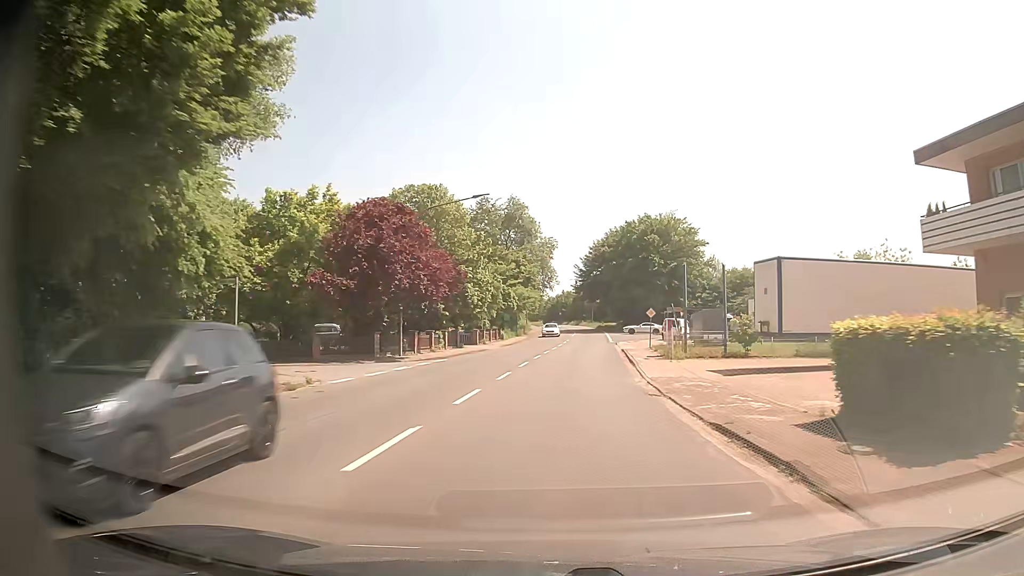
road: secondary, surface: asphalt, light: Day
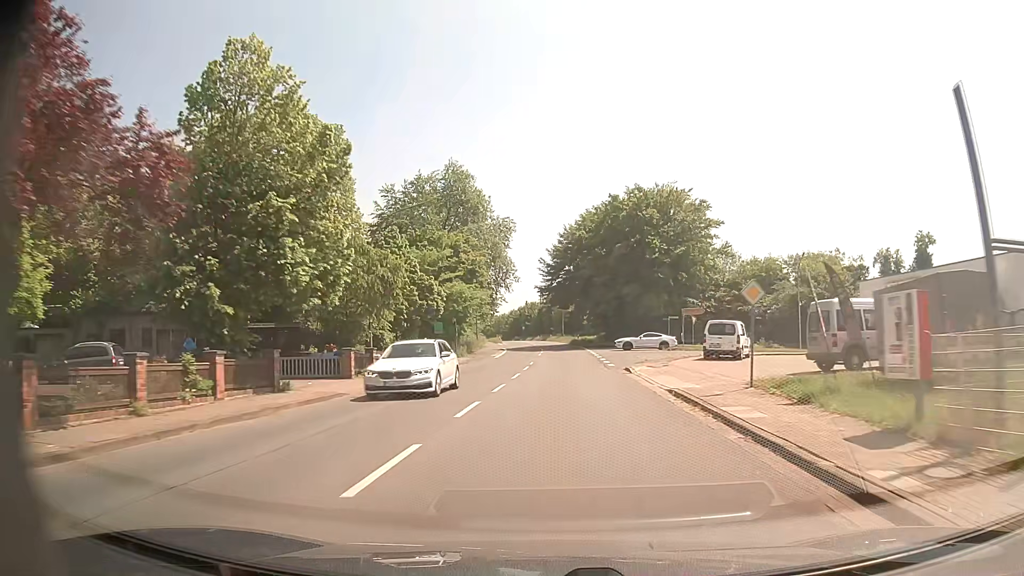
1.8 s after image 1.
(+0.9, +25.6) m; +3°
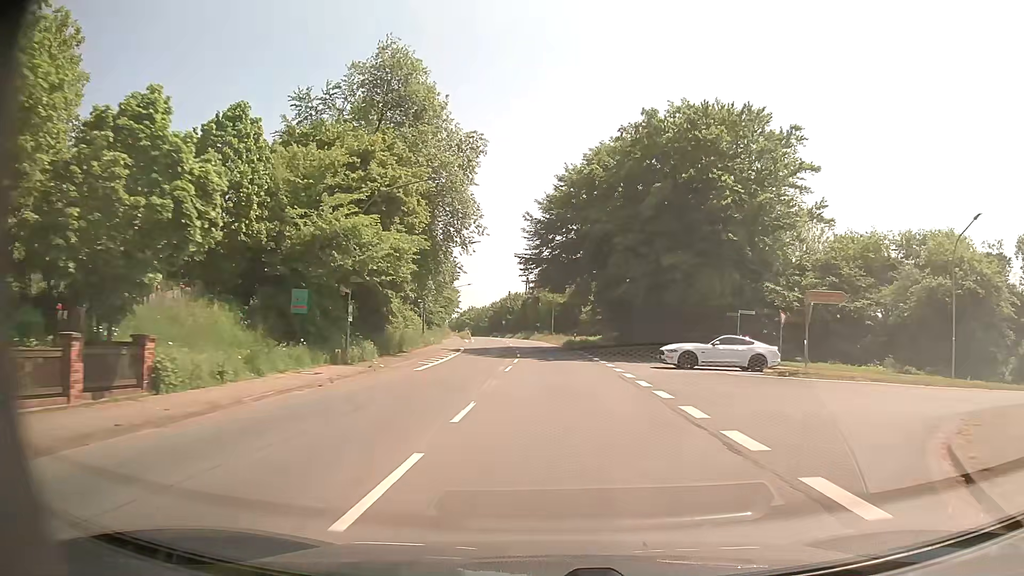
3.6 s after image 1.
(+0.3, +25.8) m; +1°
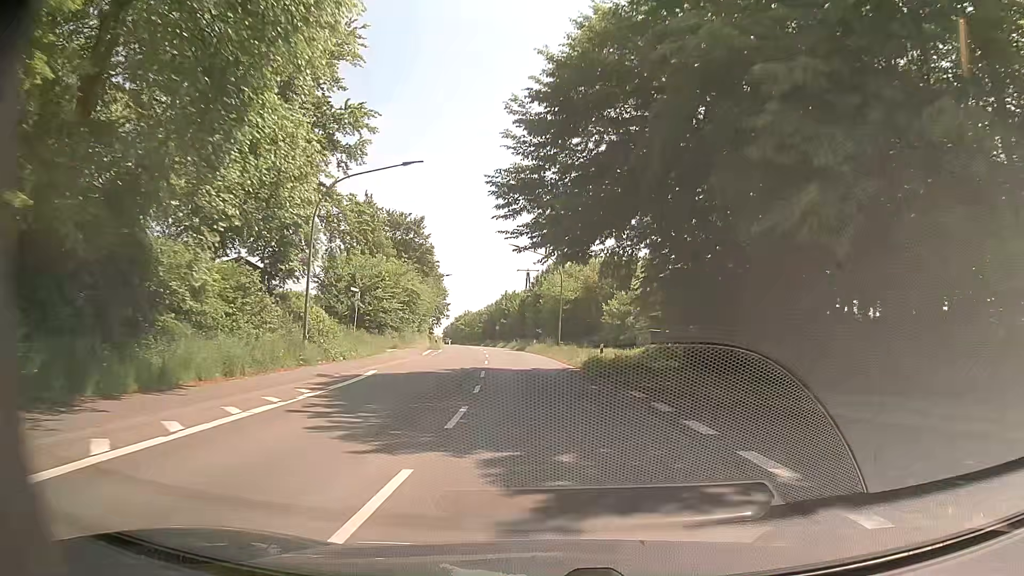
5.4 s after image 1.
(0.0, +25.3) m; 0°
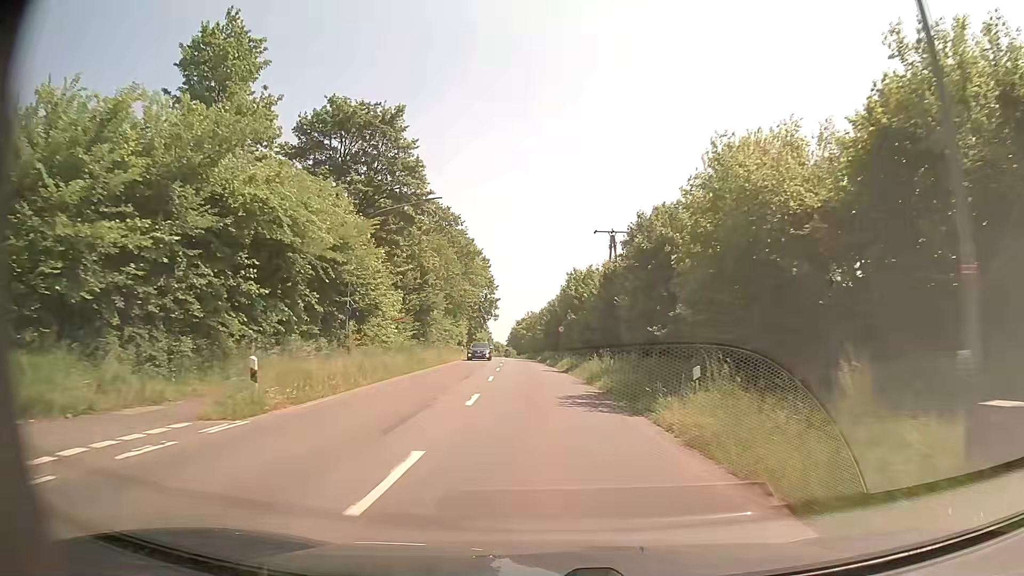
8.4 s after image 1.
(-2.1, +44.0) m; -6°
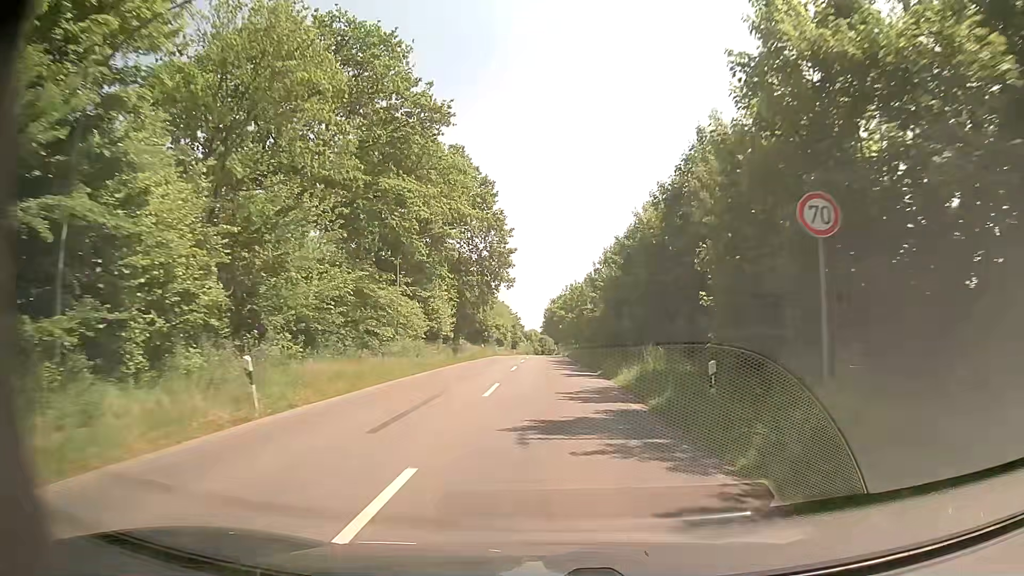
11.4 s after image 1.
(-1.9, +50.1) m; -3°
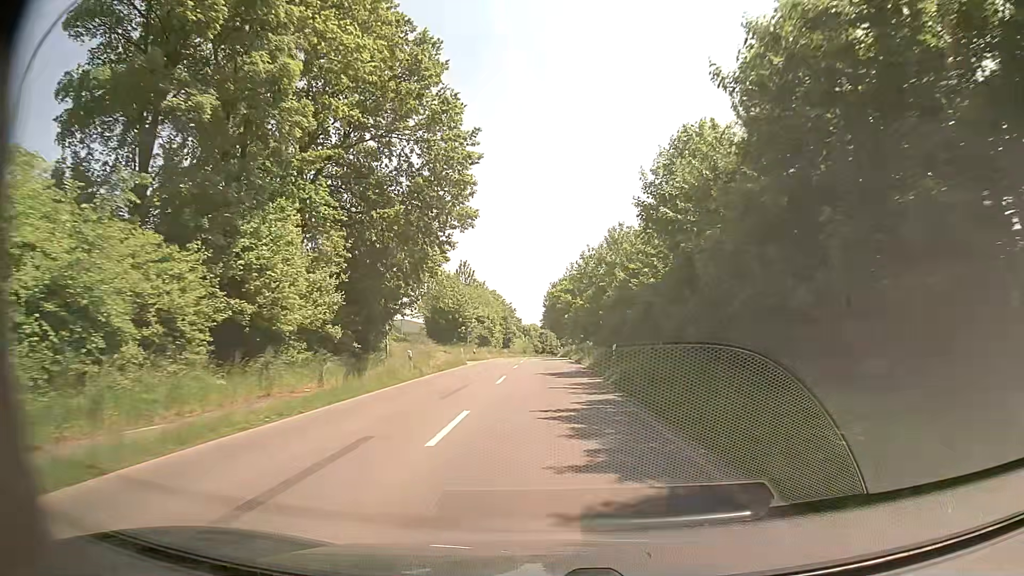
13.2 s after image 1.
(-0.1, +30.7) m; 0°
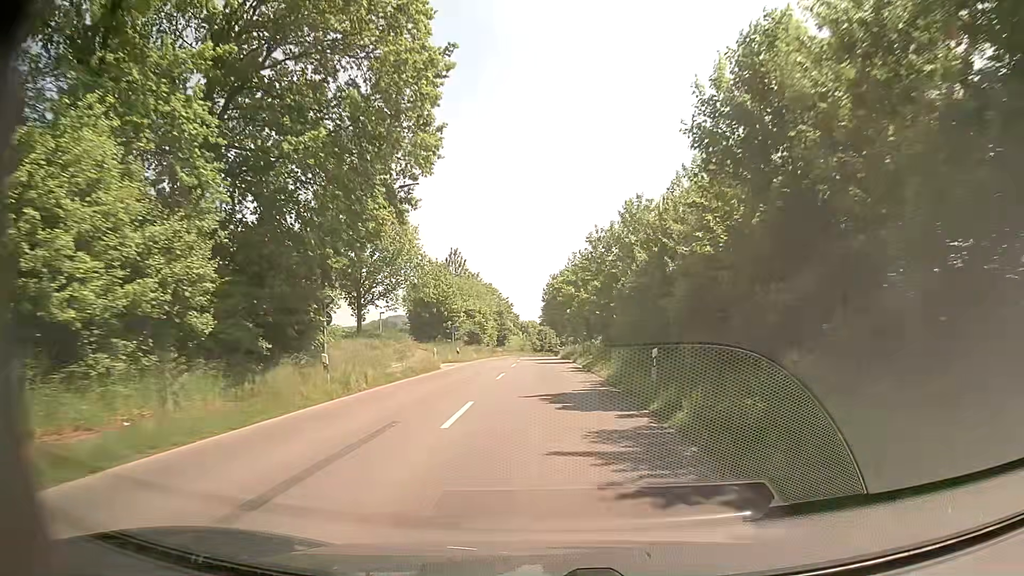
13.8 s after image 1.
(0.0, +10.3) m; -1°
(0, +10) (0, +20) (0, +30) (0, +40) (0, +50) (0, +60) (0, +70) (0, +80) (0, +90) (0, +100) m
